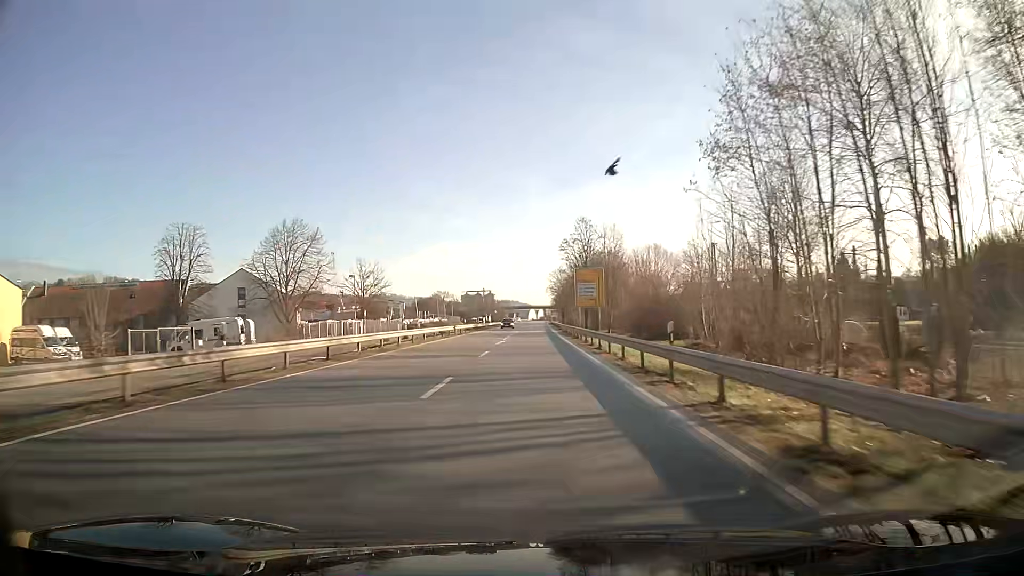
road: unclassified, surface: asphalt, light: Day
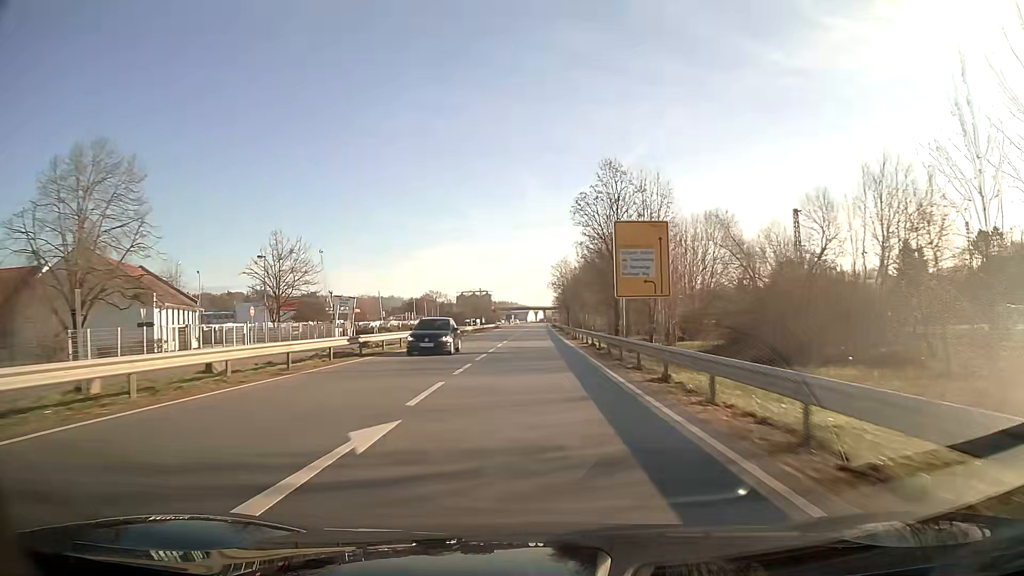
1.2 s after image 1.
(0.0, +31.9) m; 0°
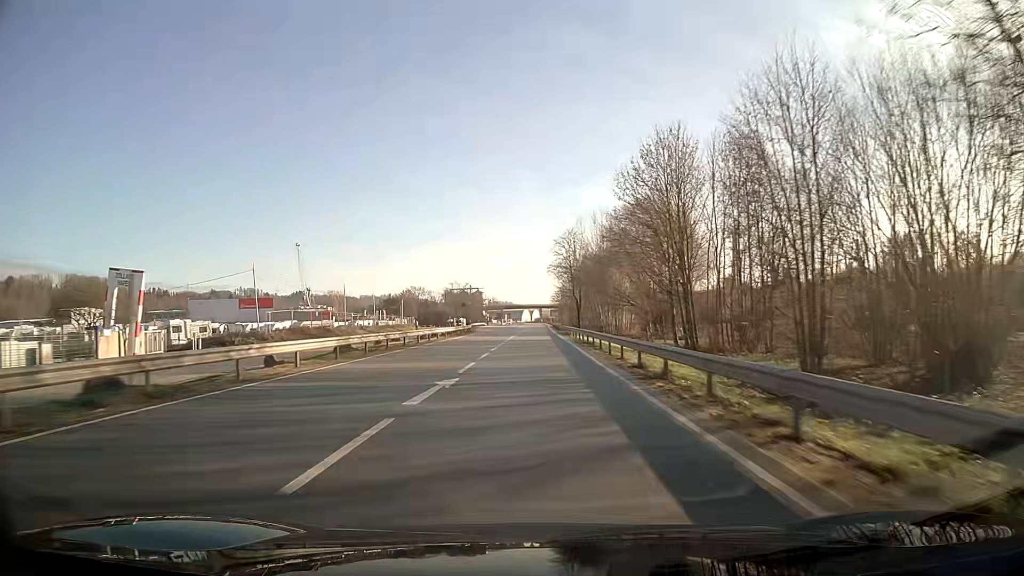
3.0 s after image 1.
(+0.1, +47.8) m; 0°
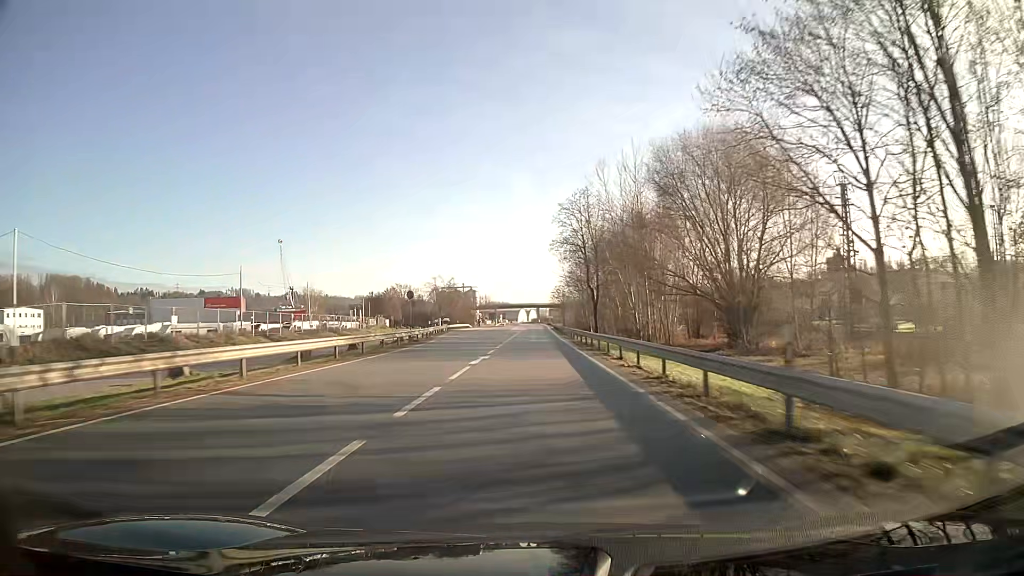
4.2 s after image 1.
(+0.1, +31.9) m; 0°
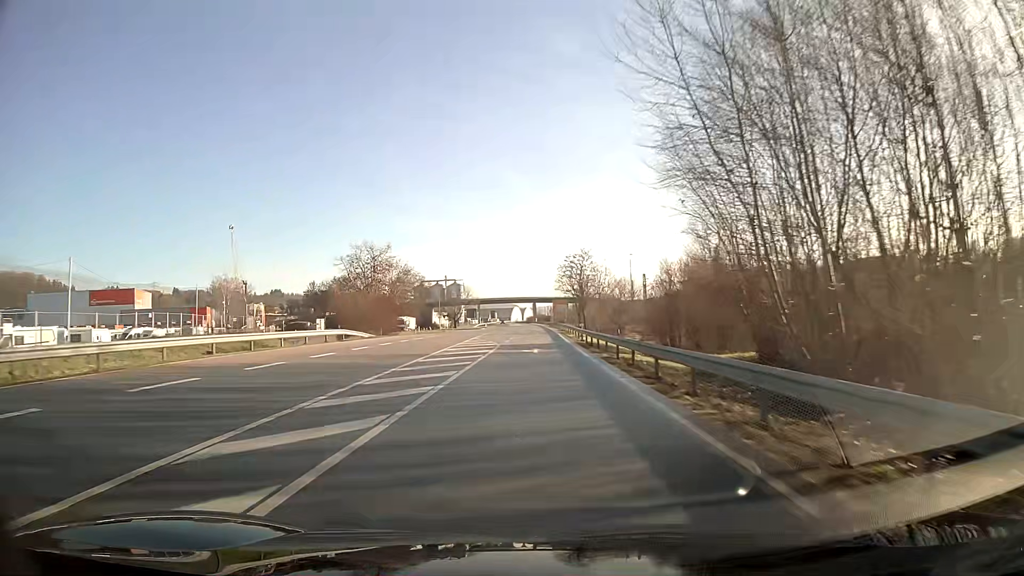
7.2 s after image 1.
(+0.3, +79.8) m; +1°
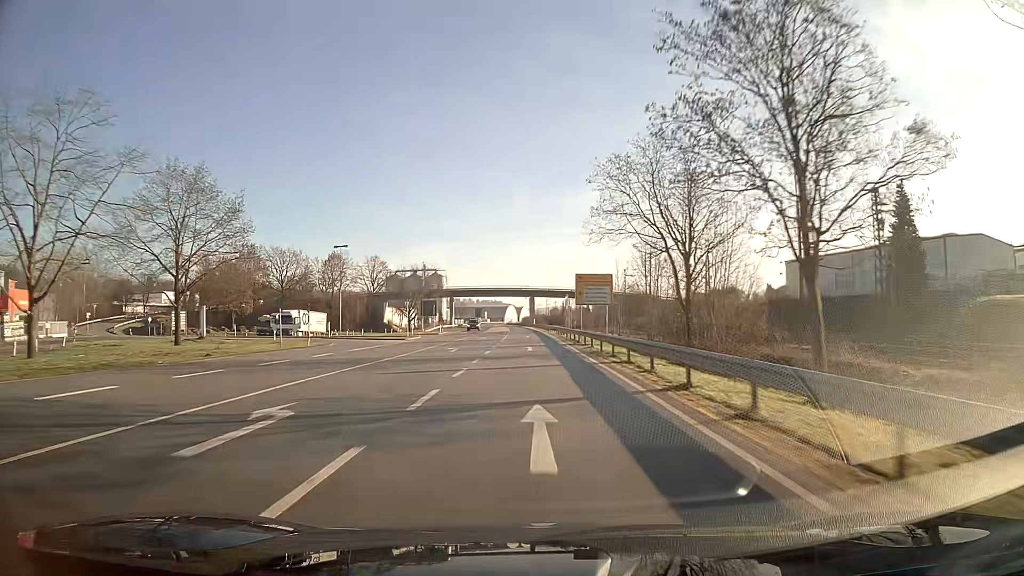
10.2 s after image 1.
(0.0, +79.9) m; 0°
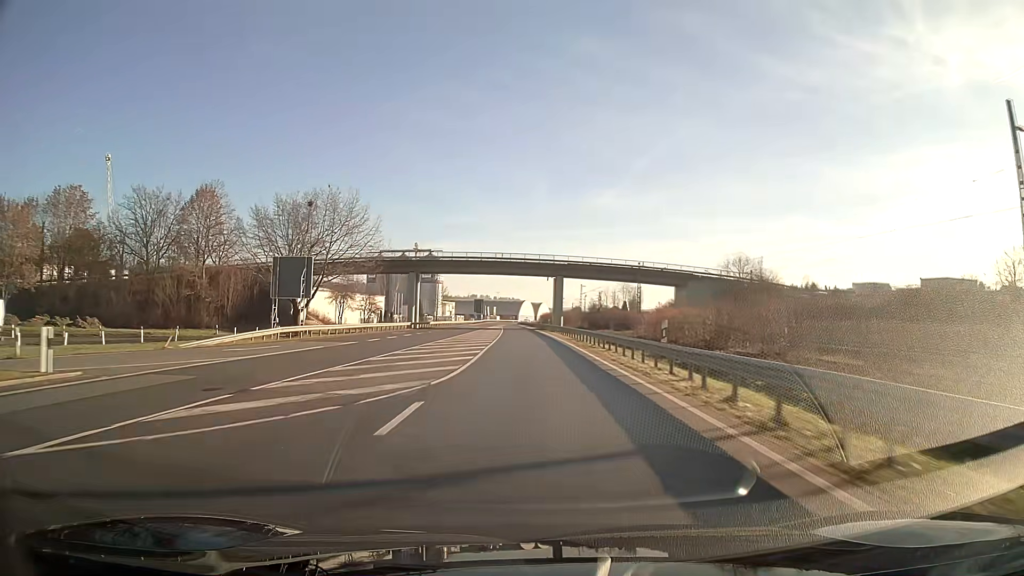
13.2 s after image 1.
(-1.1, +79.9) m; -2°
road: primary
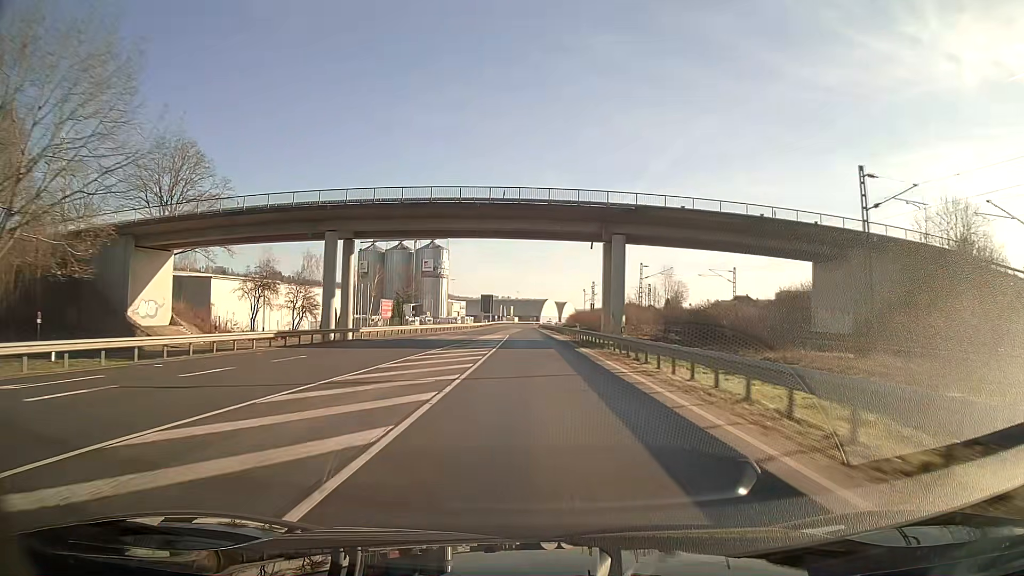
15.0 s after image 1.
(-0.7, +47.9) m; -2°
(0, +10) (0, +20) (0, +30) (0, +40) (-1, +50) (-1, +60) (-1, +70) (-1, +80) (-1, +90) (-1, +100) m
